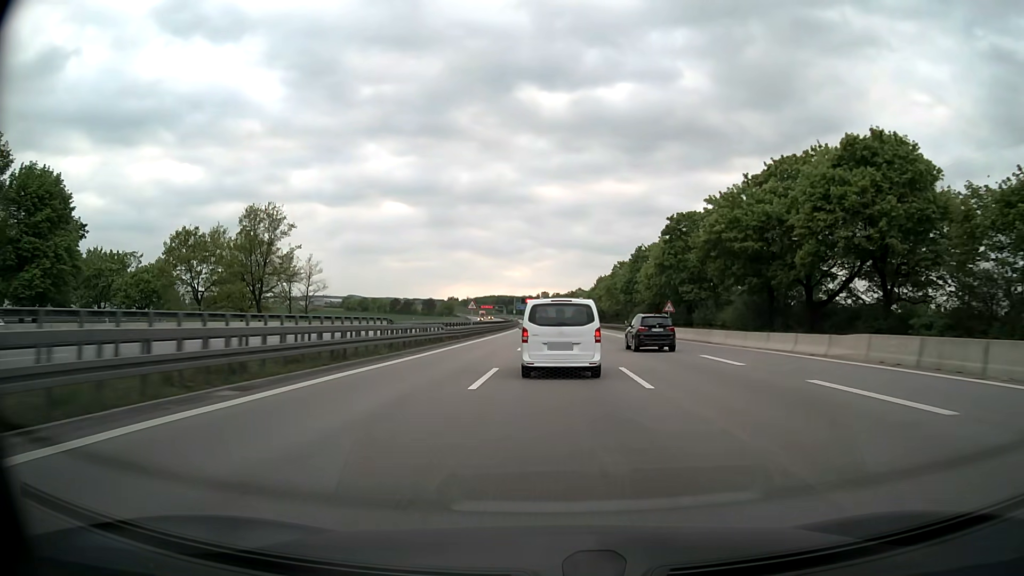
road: motorway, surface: asphalt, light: Day
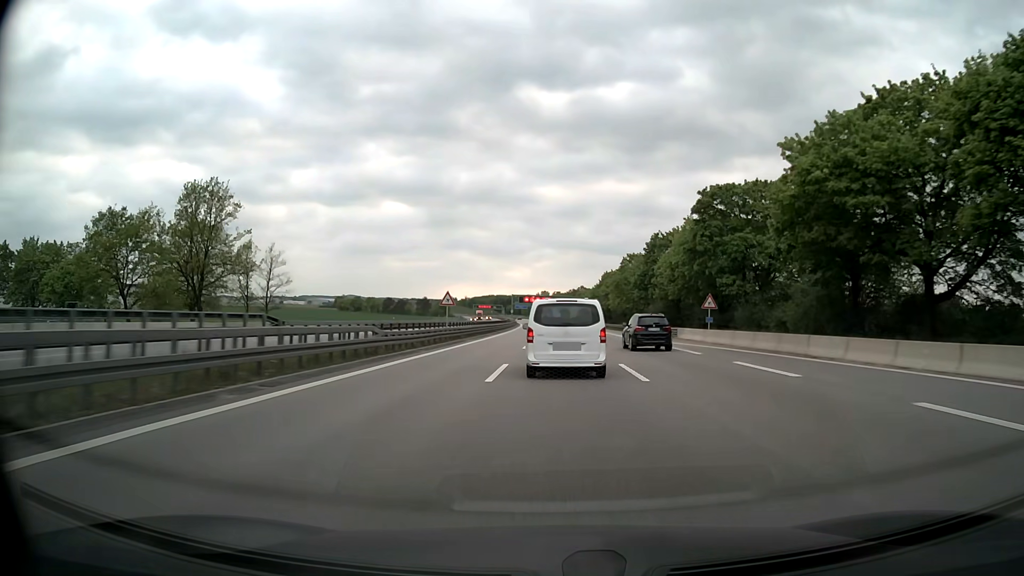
(0.0, +16.6) m; 0°
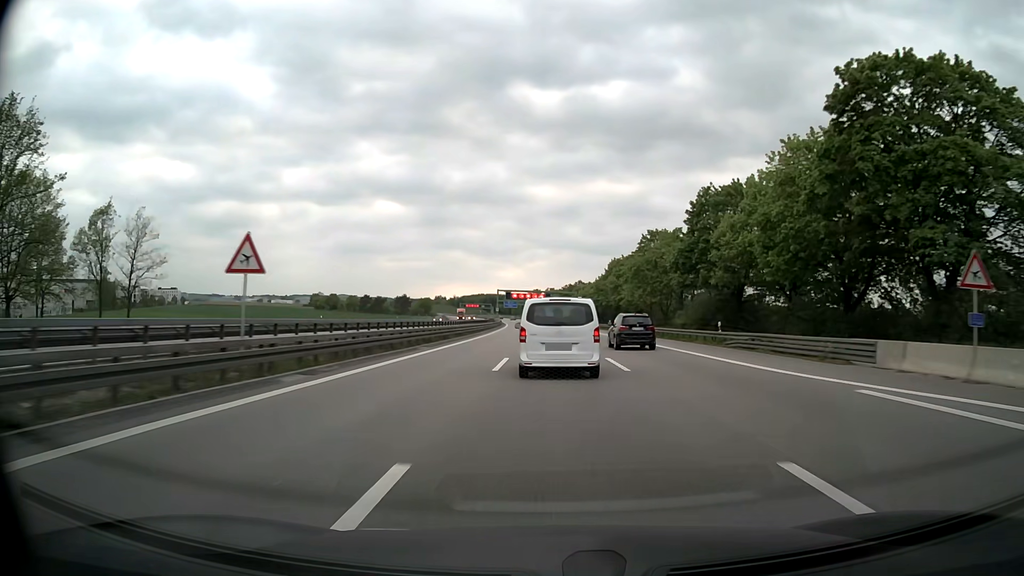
(+0.2, +33.5) m; +1°
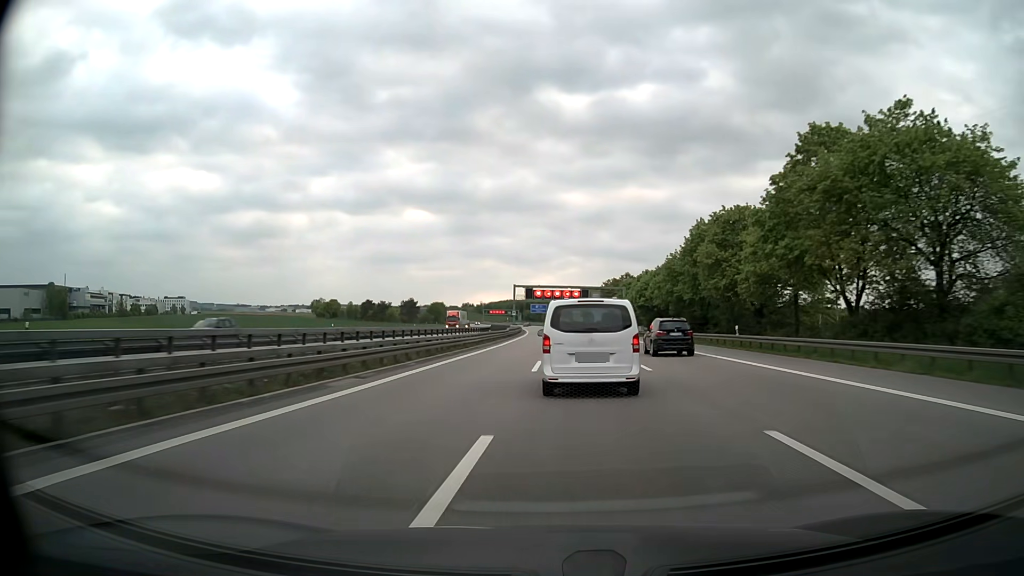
(-0.4, +53.0) m; -2°
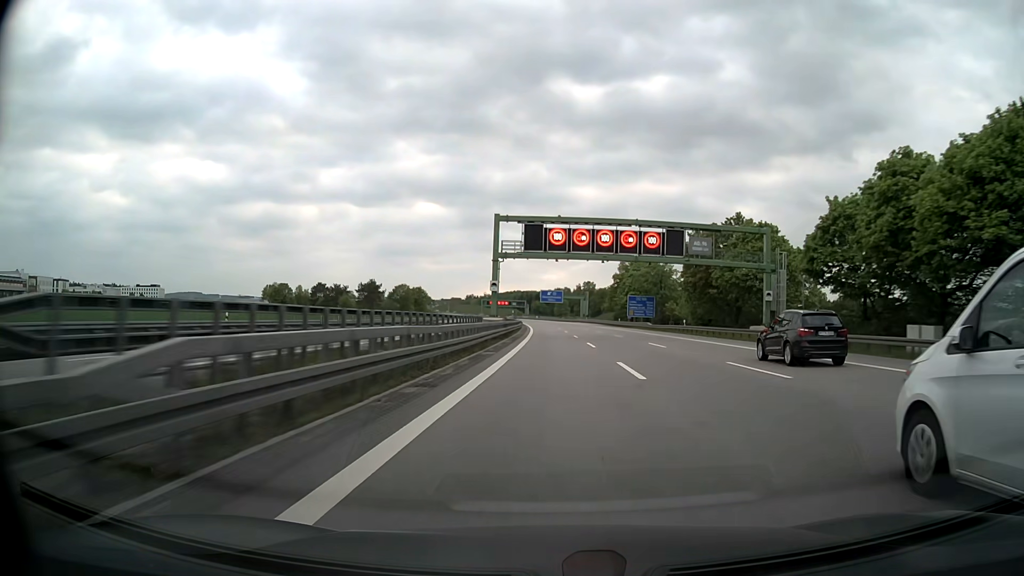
(-1.9, +78.6) m; -1°
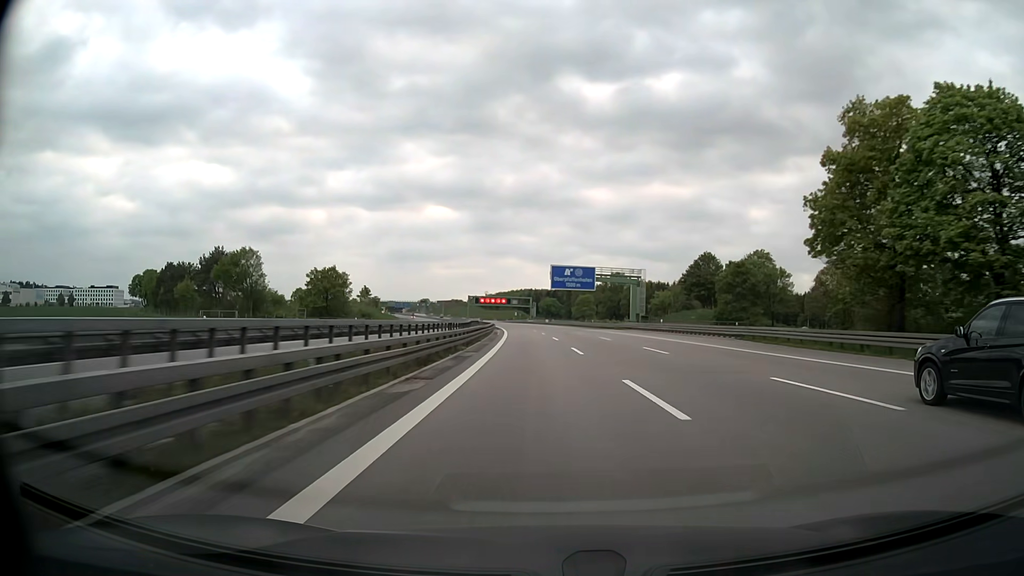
(-0.3, +96.9) m; -1°
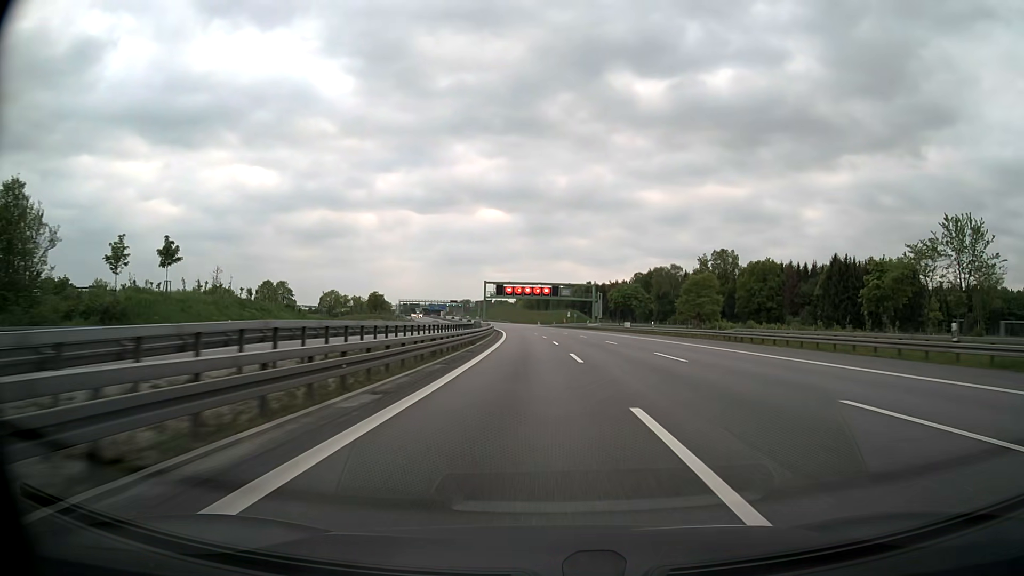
(-3.6, +95.6) m; -5°
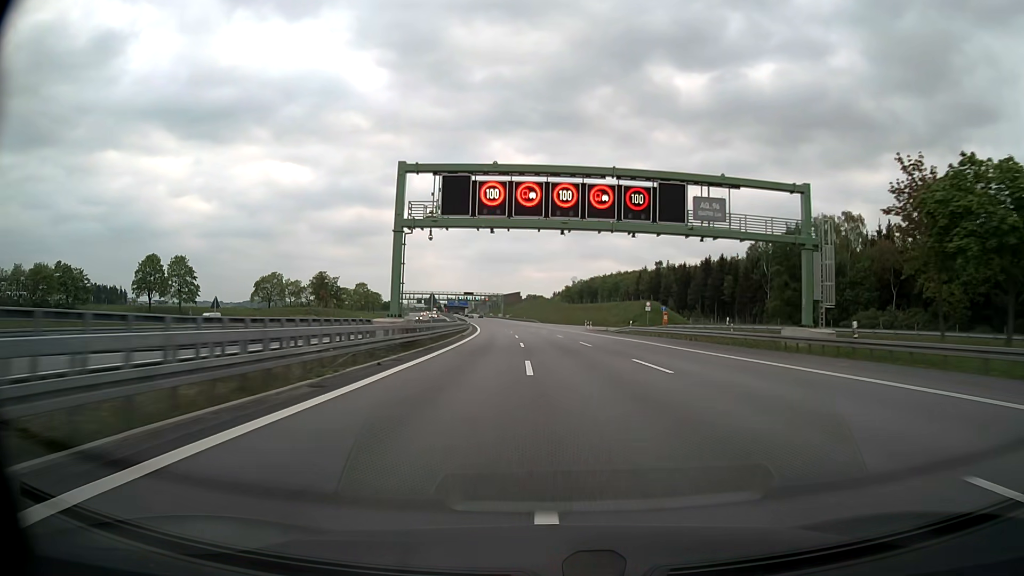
(-2.8, +96.6) m; -3°
(0, +10) (0, +20) (0, +30) (-1, +40) (-1, +50) (-1, +60) (-2, +70) (-3, +80) (-3, +90) (-4, +100) m
